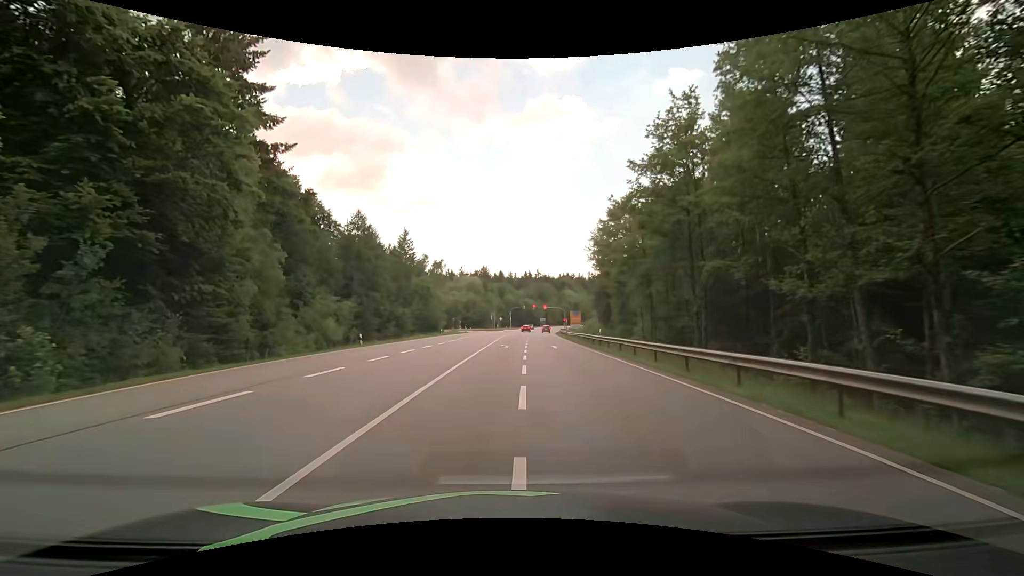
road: secondary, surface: asphalt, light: Day
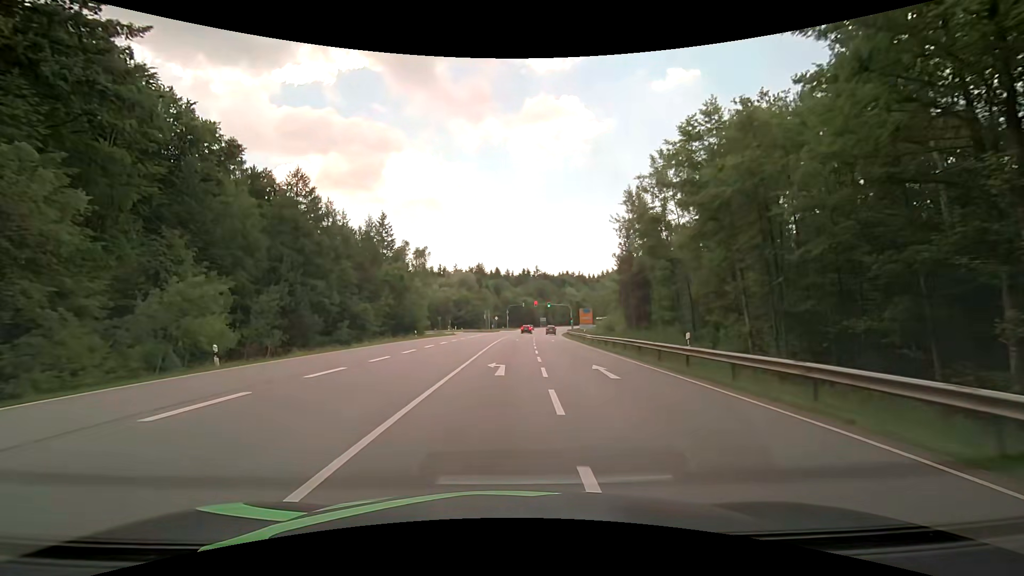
(+0.2, +18.2) m; +1°
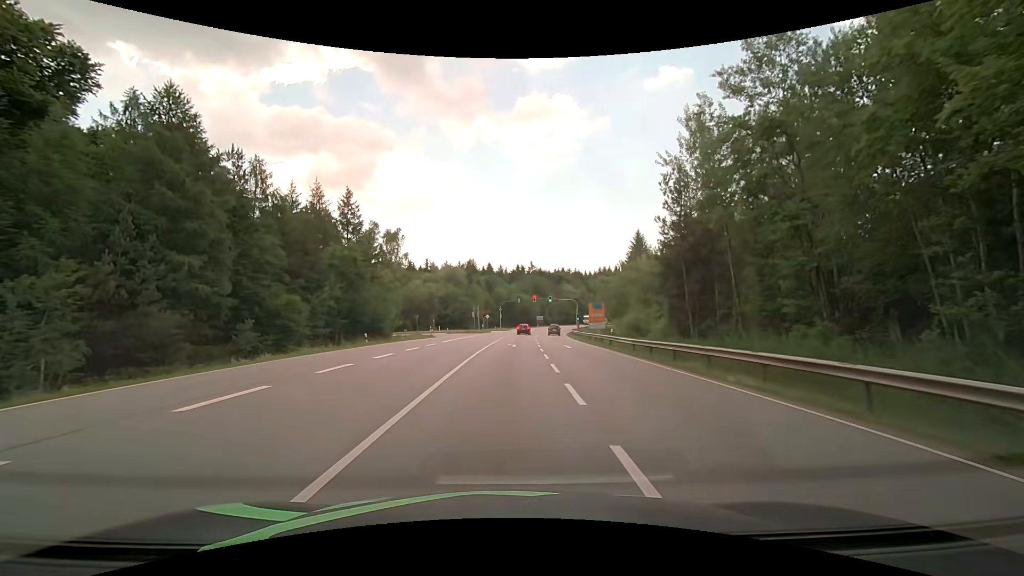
(0.0, +16.9) m; +1°
